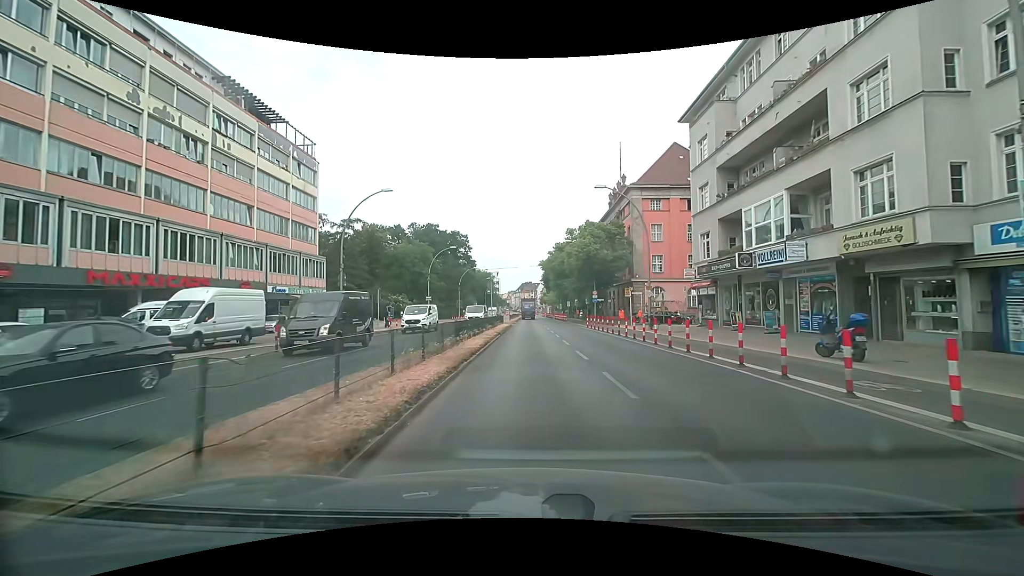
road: primary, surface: asphalt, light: Day
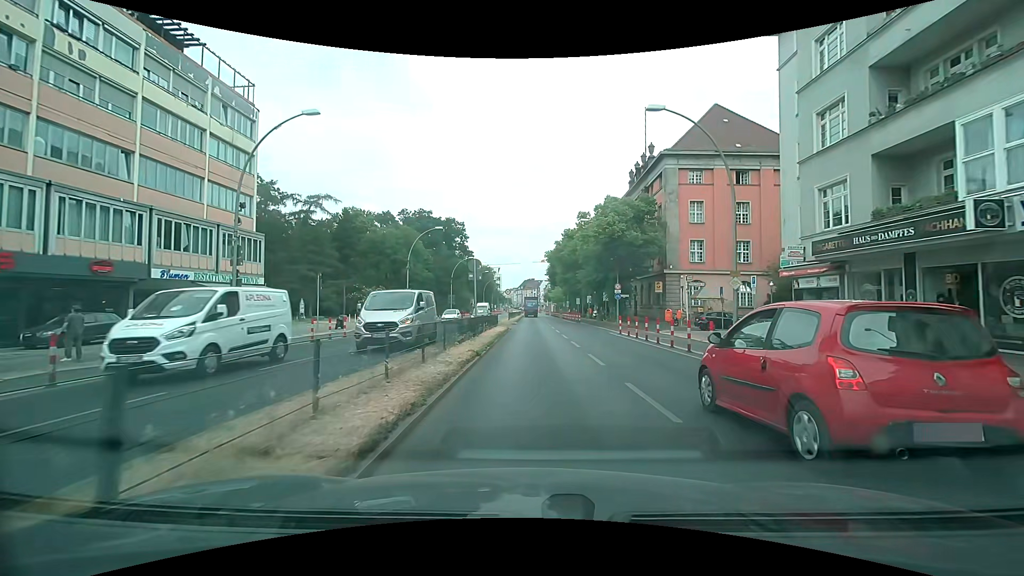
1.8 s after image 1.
(0.0, +13.6) m; 0°
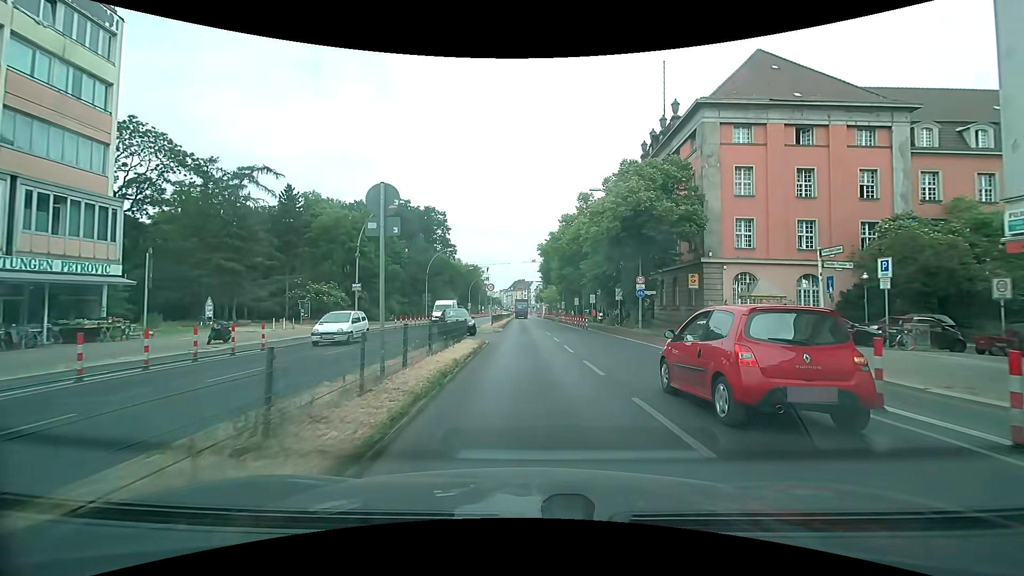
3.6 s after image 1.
(+0.2, +13.4) m; +2°
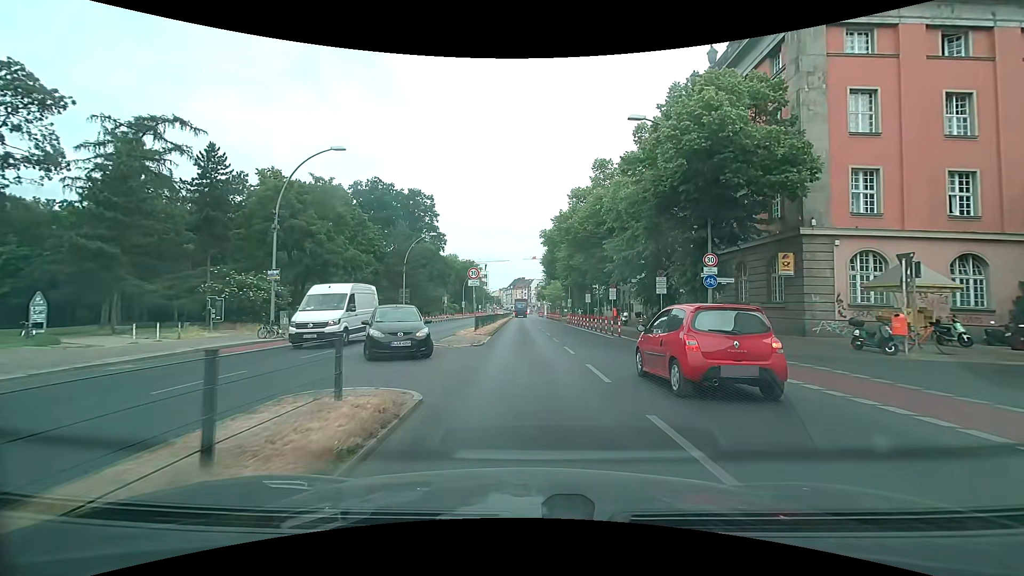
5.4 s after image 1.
(0.0, +13.4) m; 0°
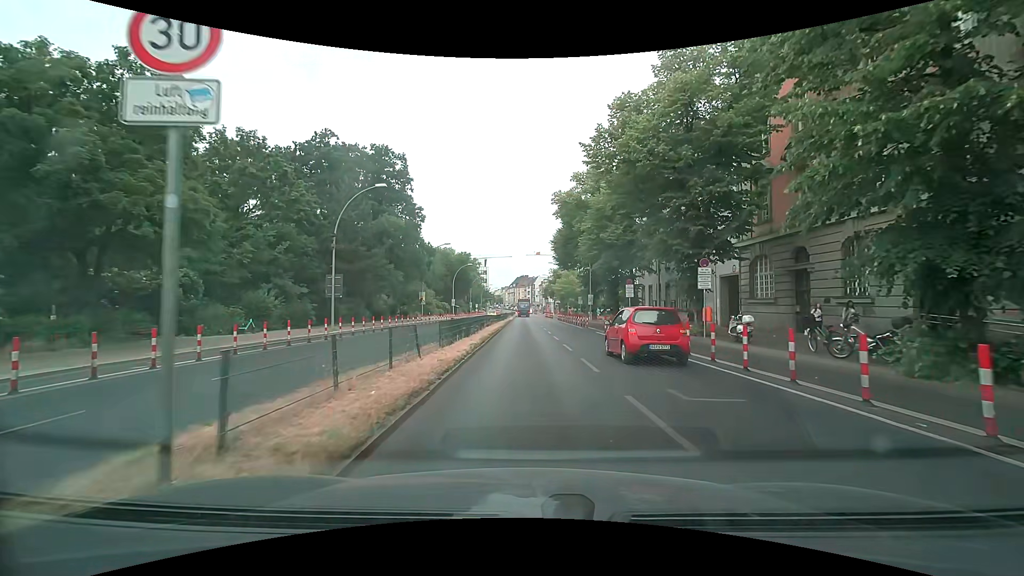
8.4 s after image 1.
(0.0, +22.4) m; +1°
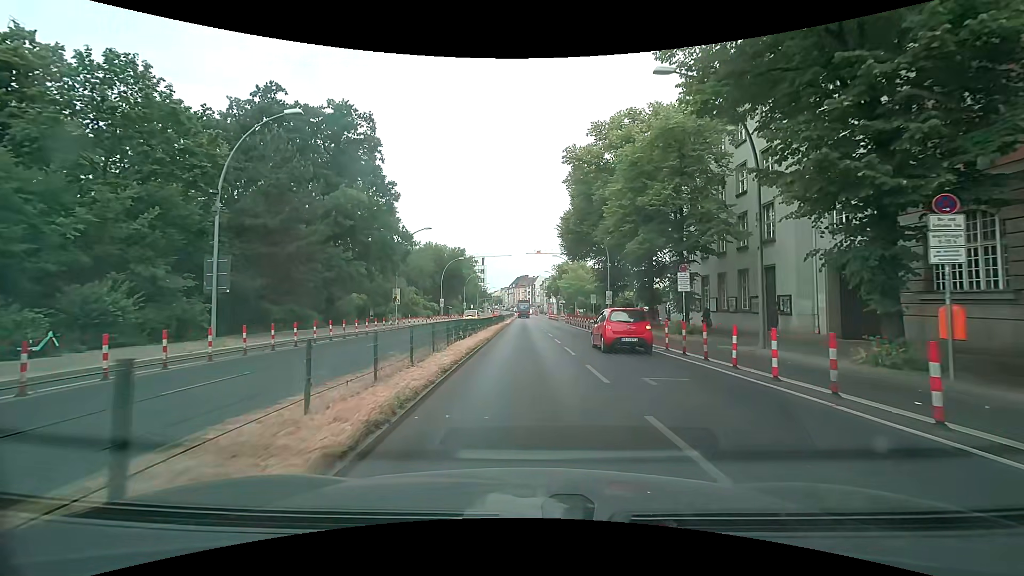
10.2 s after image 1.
(-0.1, +13.5) m; -1°
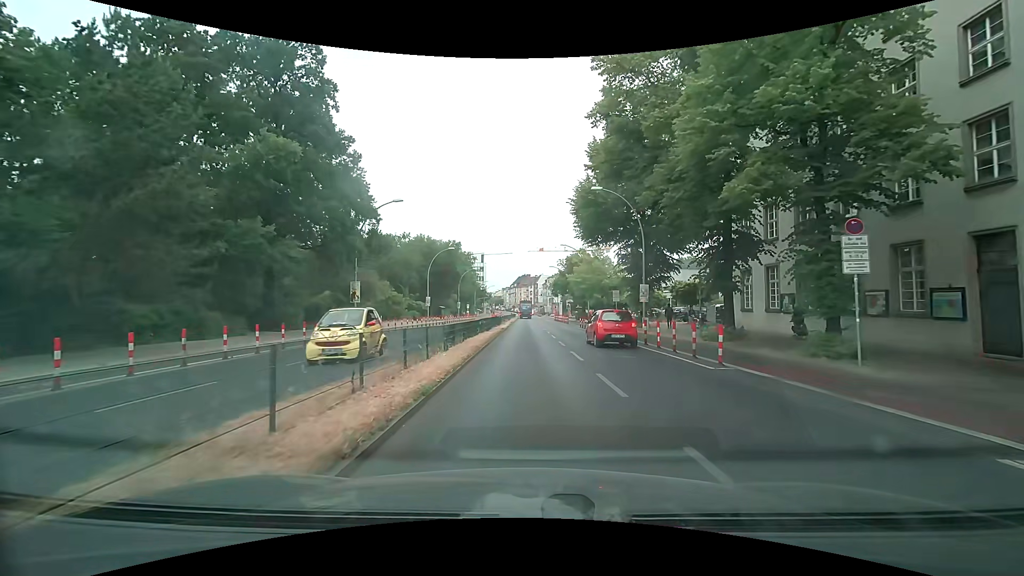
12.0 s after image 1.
(0.0, +13.5) m; 0°
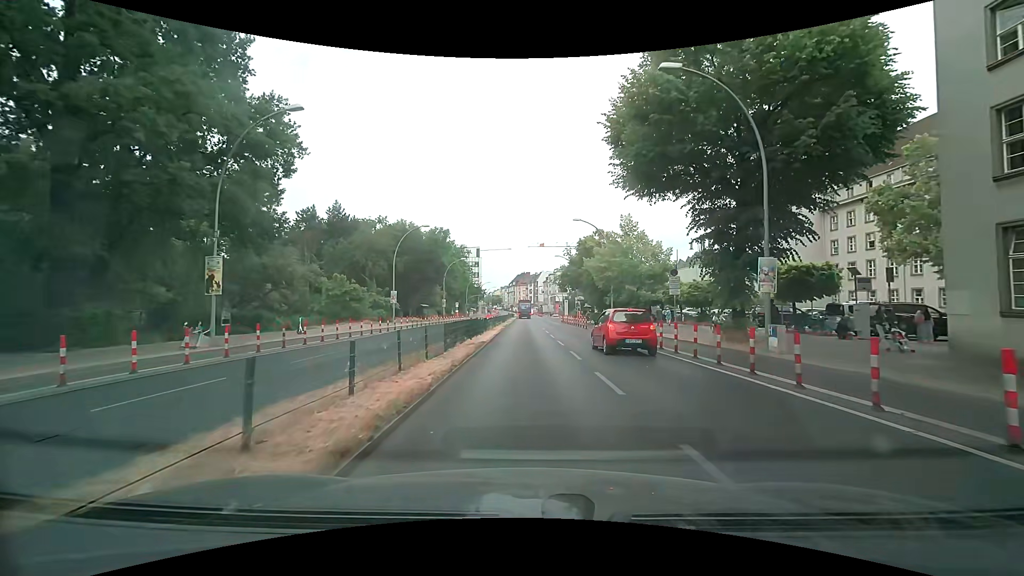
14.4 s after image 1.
(0.0, +18.0) m; 0°
(0, +10) (0, +20) (0, +30) (0, +40) (0, +50) (0, +60) (0, +70) (0, +80) (0, +90) (0, +100) m
